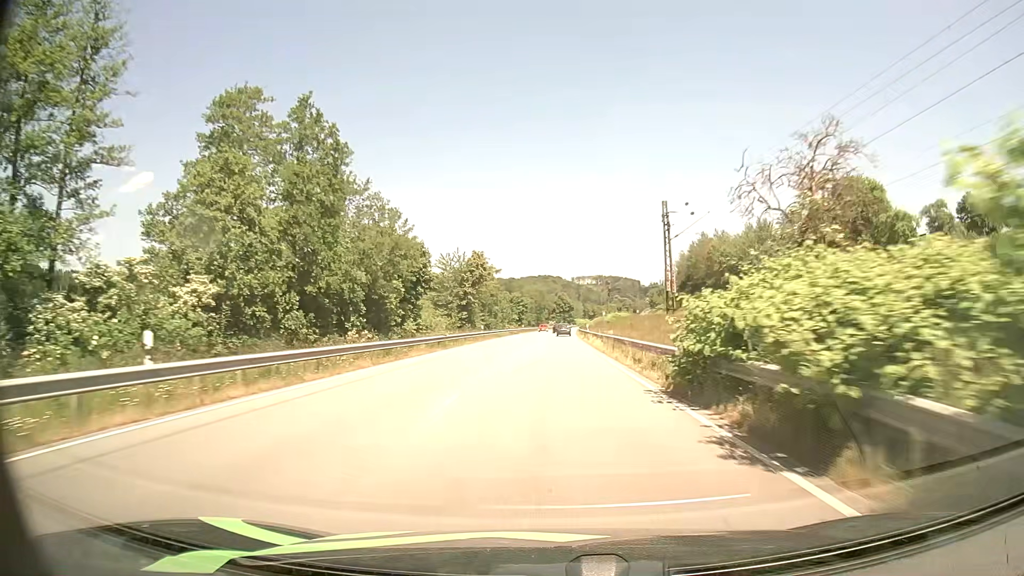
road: primary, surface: asphalt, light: Day
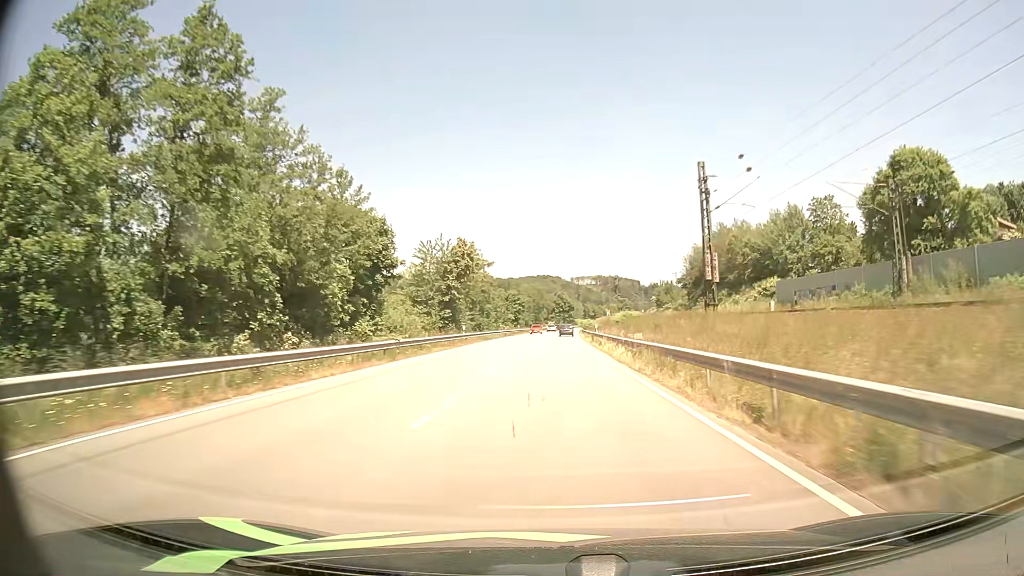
(0.0, +13.0) m; 0°
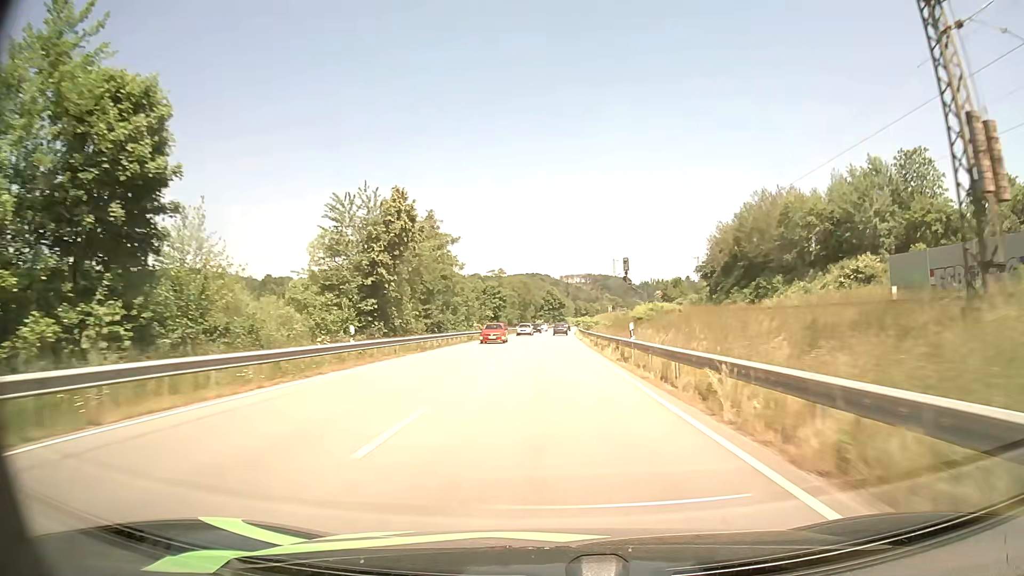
(+0.2, +26.1) m; +1°
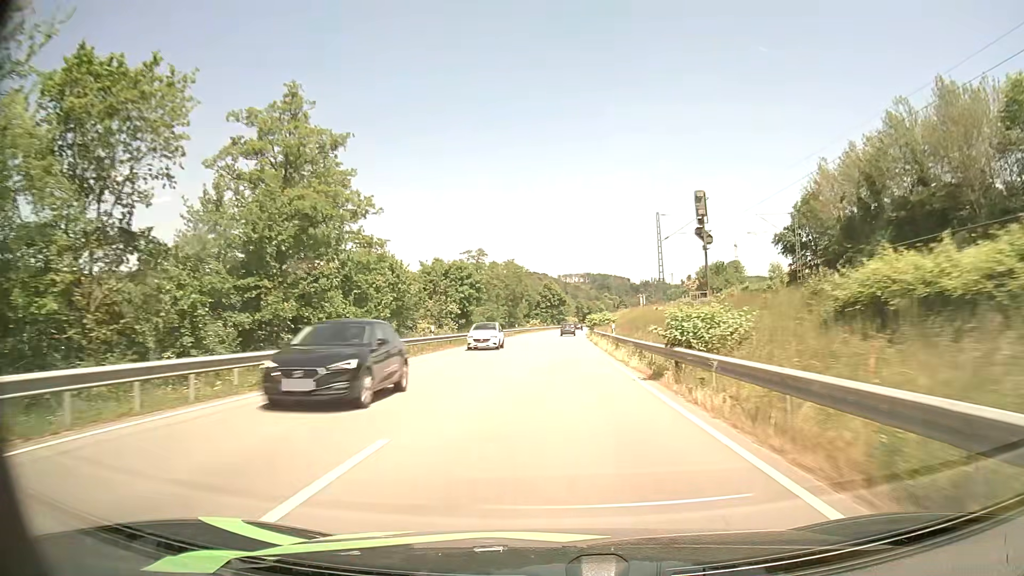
(+0.1, +39.2) m; 0°
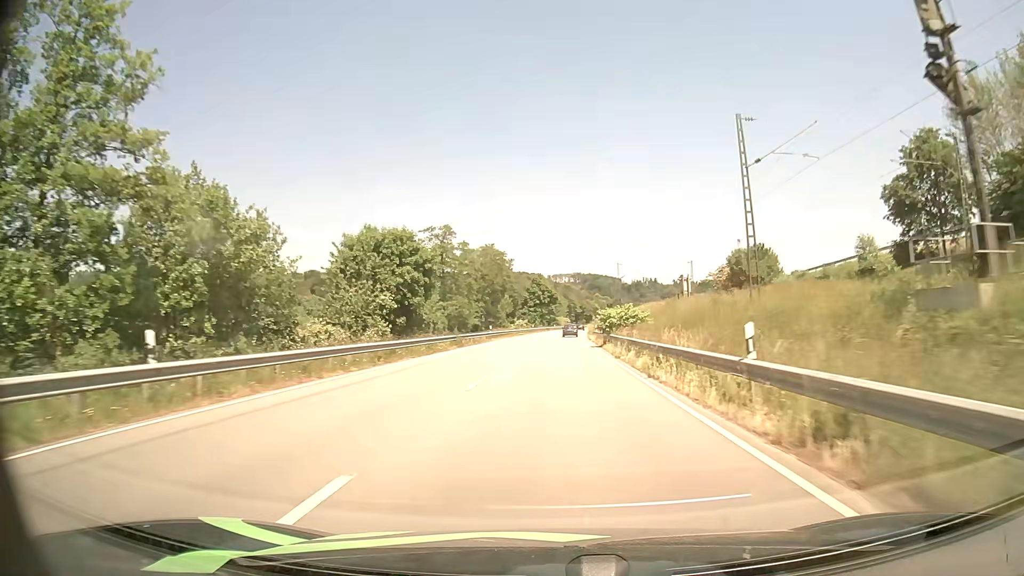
(+0.2, +26.0) m; +1°
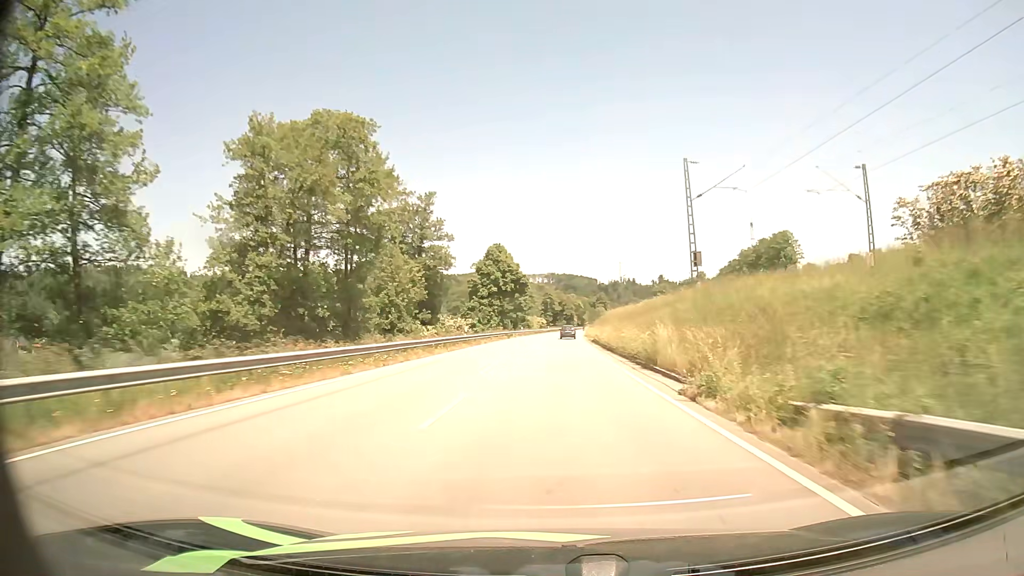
(+1.3, +65.4) m; +2°
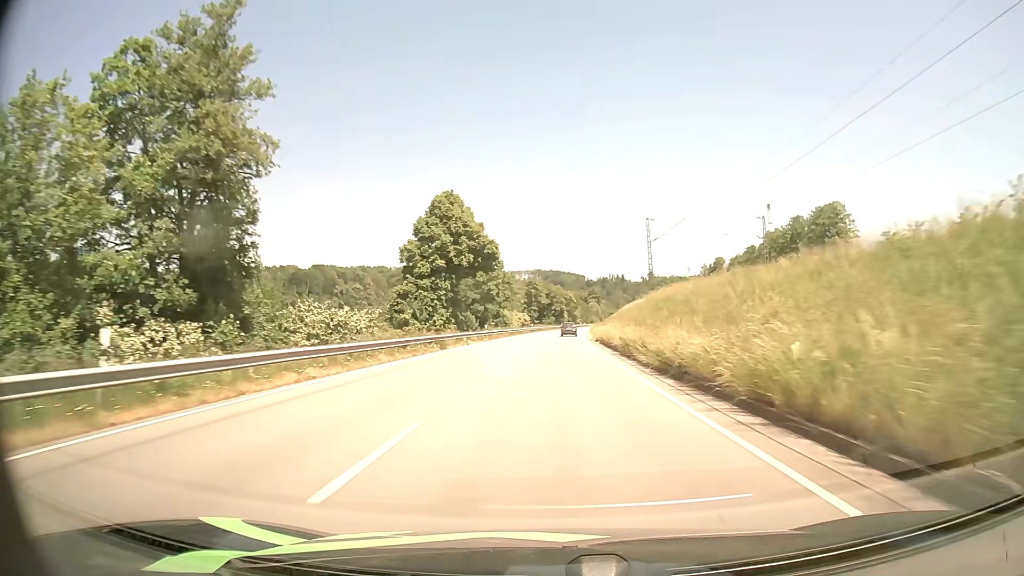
(+0.4, +40.1) m; +1°
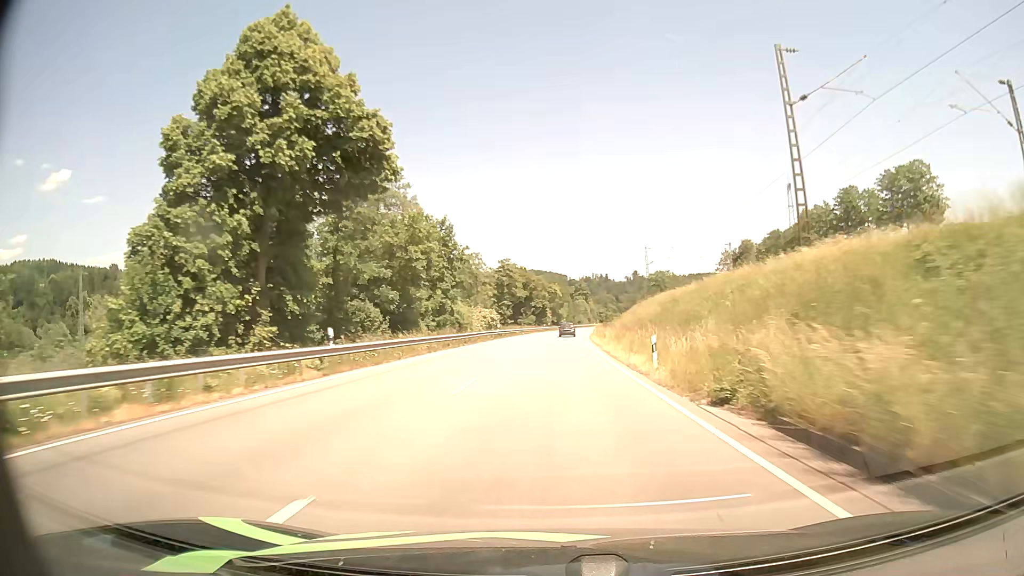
(+0.5, +40.2) m; +2°
(0, +10) (0, +20) (0, +30) (+1, +40) (+1, +50) (+1, +60) (+2, +70) (+2, +80) (+3, +90) (+4, +100) m
